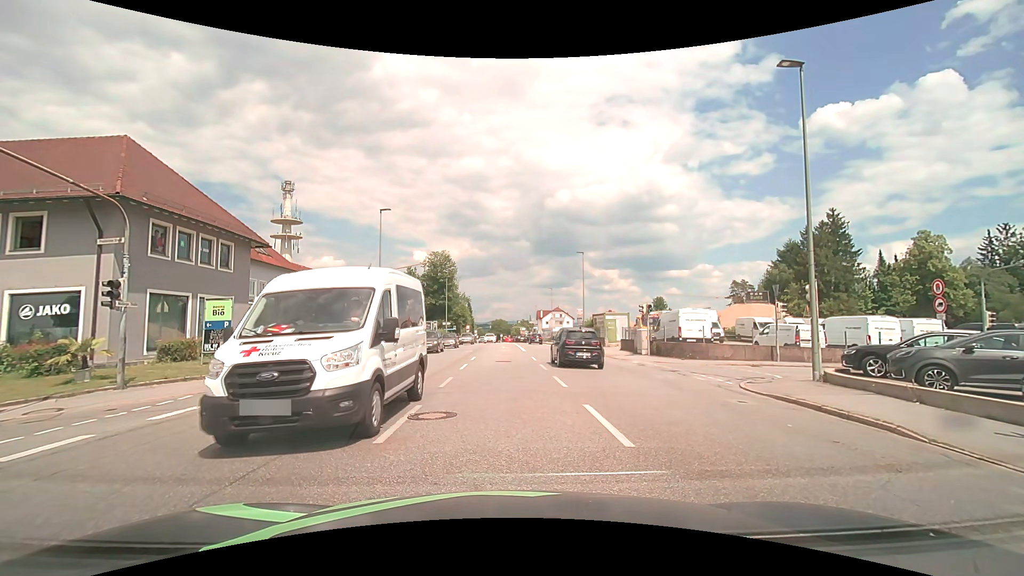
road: tertiary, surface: asphalt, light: Day
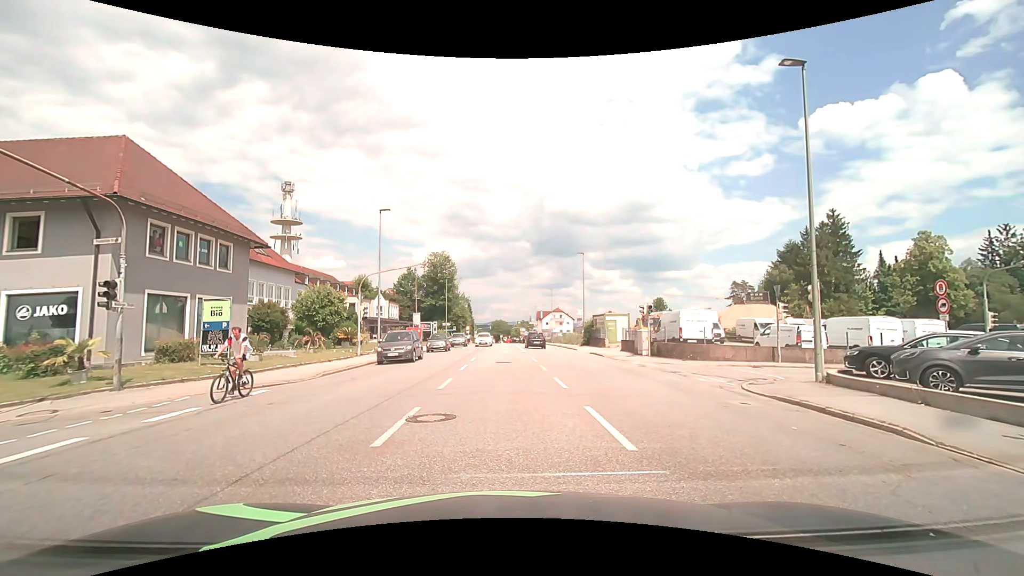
(0.0, +0.1) m; 0°
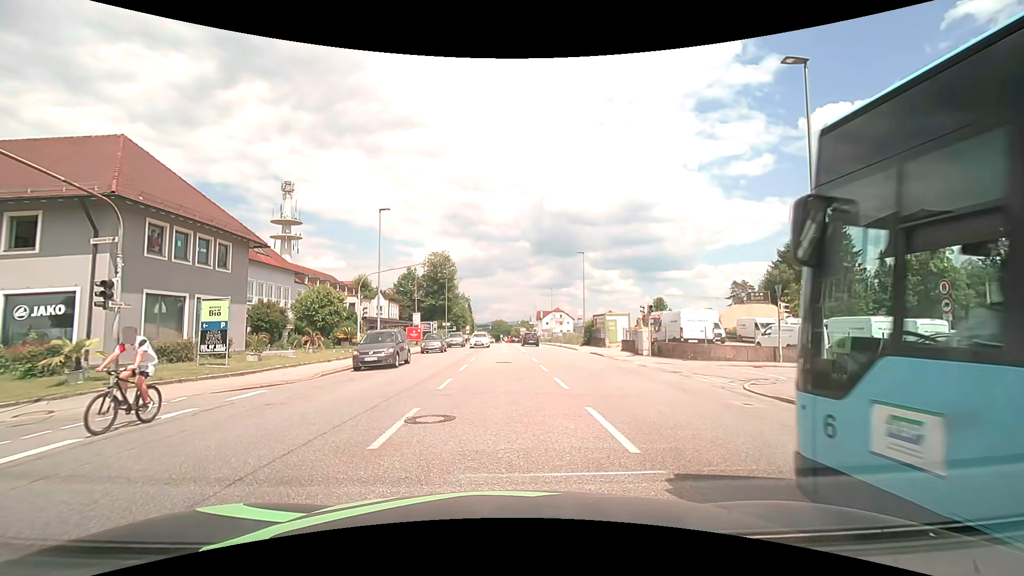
(0.0, +0.1) m; 0°
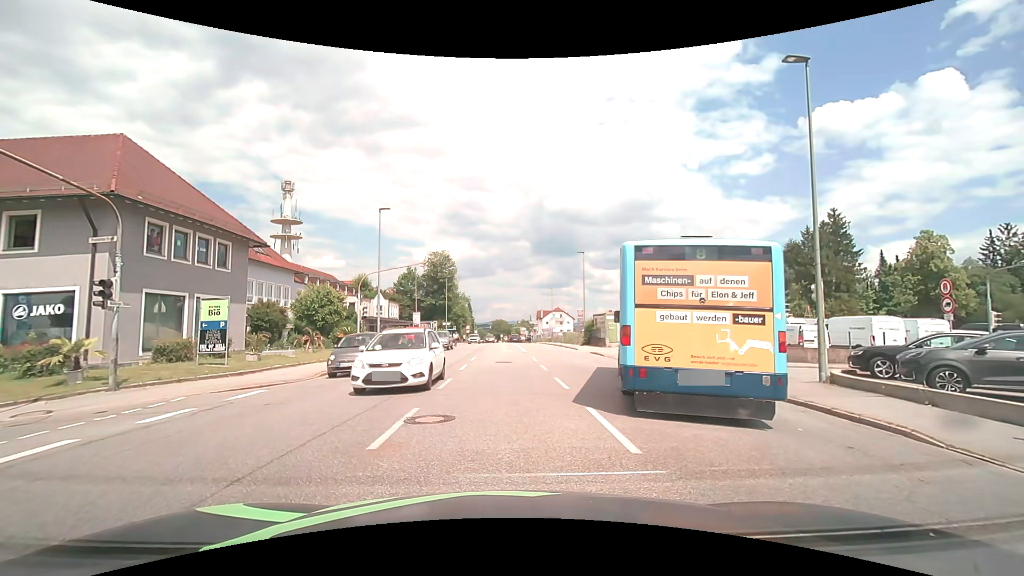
(0.0, +0.1) m; 0°
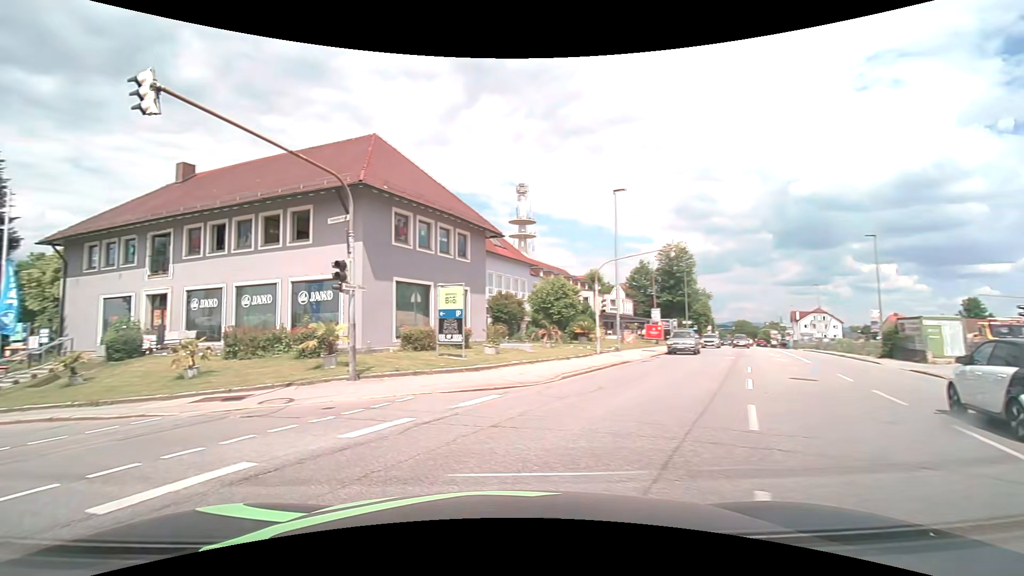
(-0.6, +4.8) m; -23°
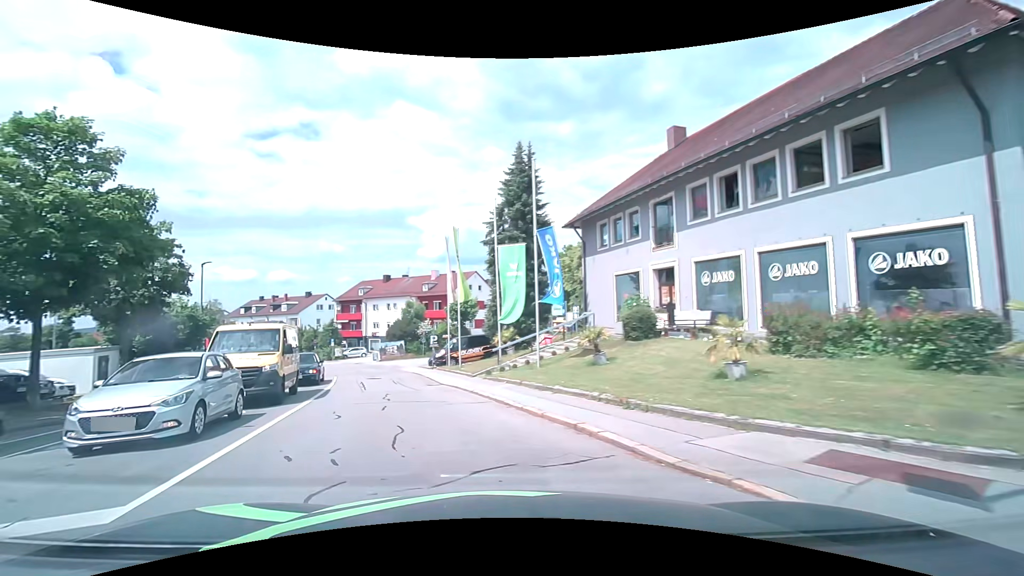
(-4.0, +7.4) m; -50°
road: residential
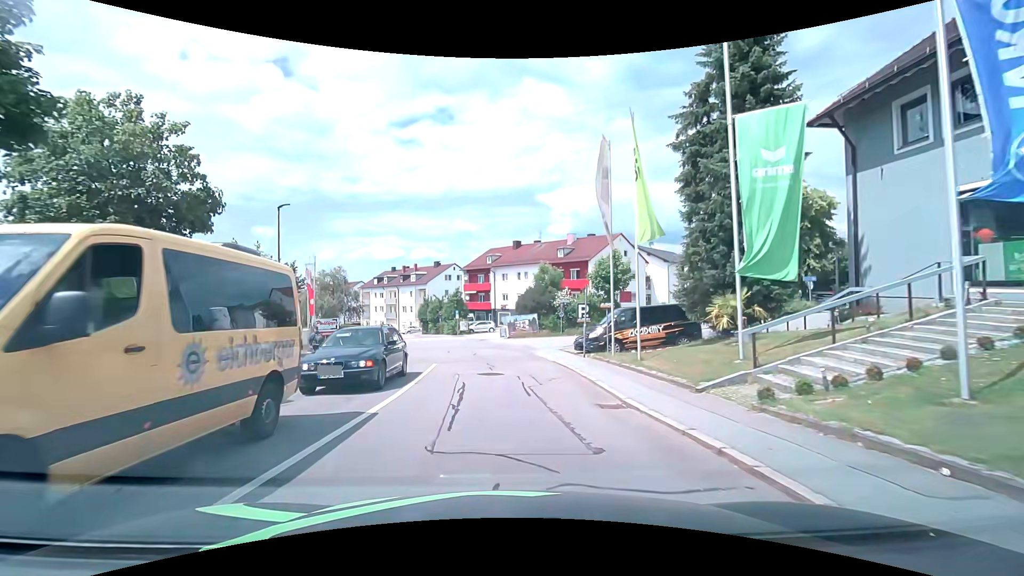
(-2.3, +12.2) m; -15°
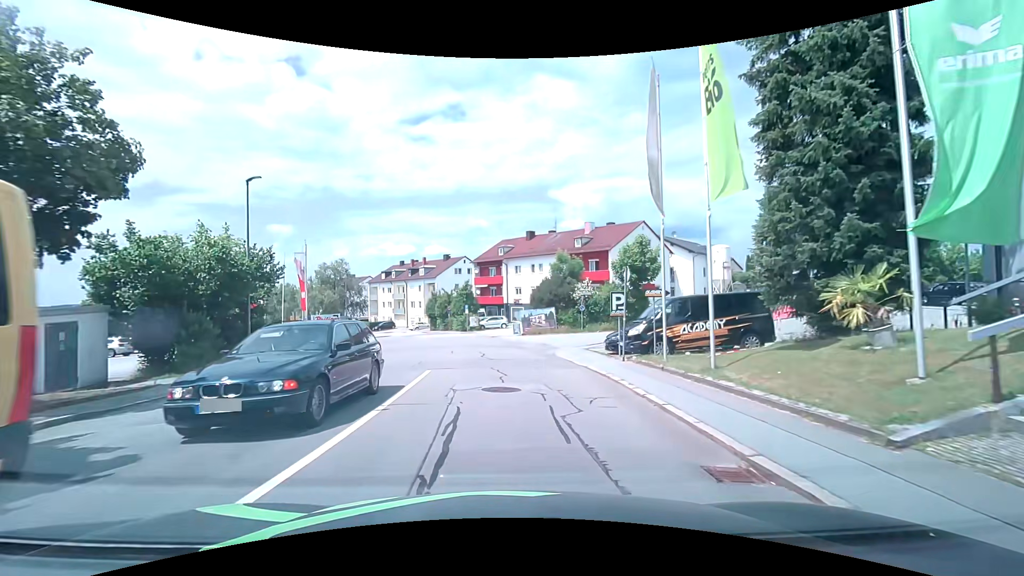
(-0.1, +4.6) m; -1°
